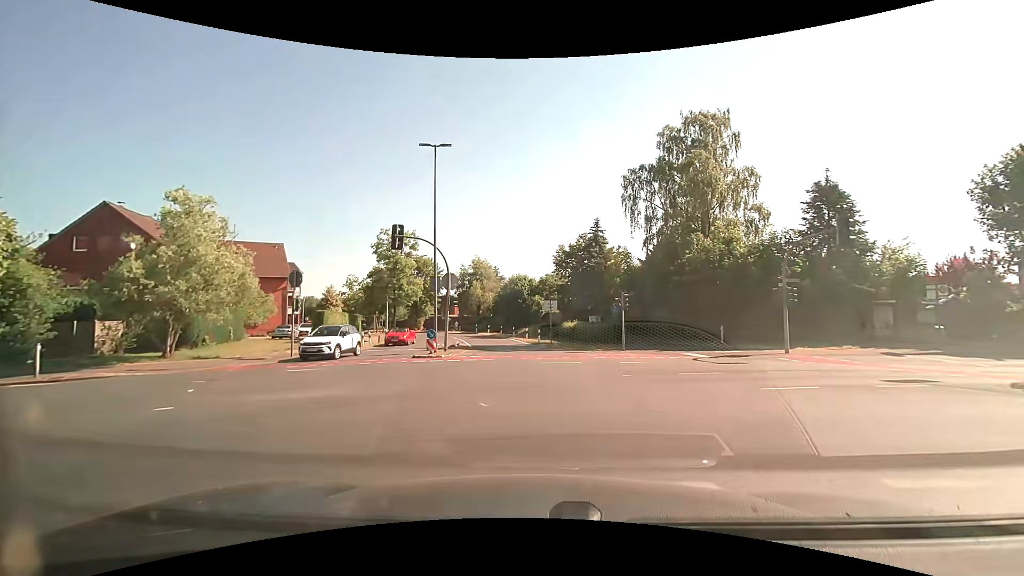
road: tertiary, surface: asphalt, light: Day
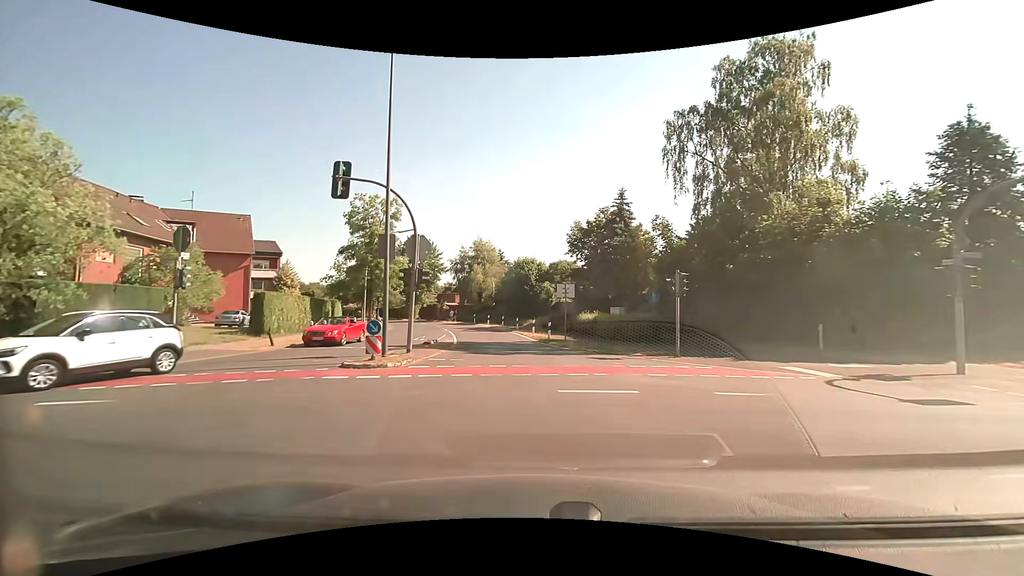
(0.0, +9.4) m; 0°
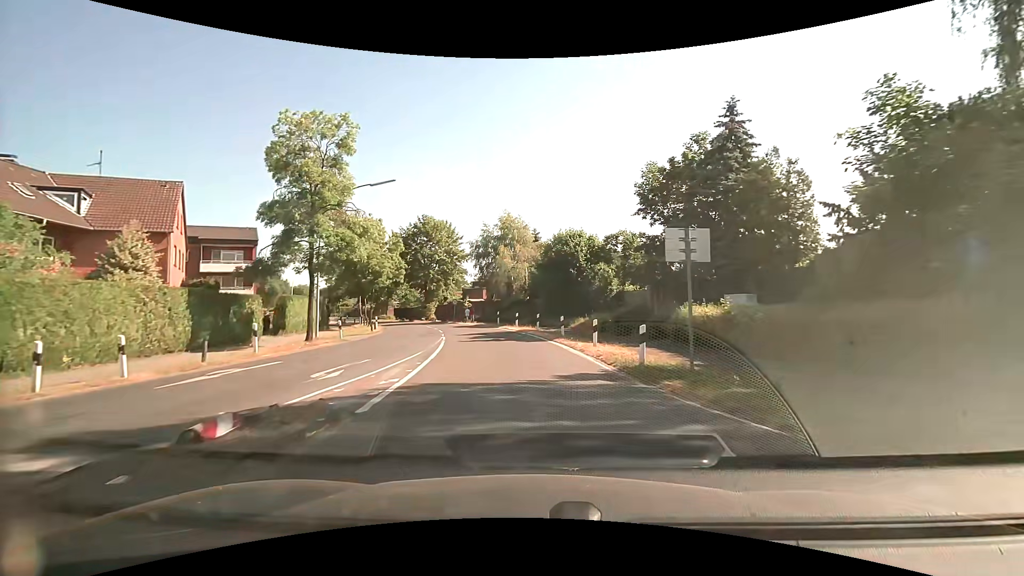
(-0.6, +17.0) m; -5°
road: secondary
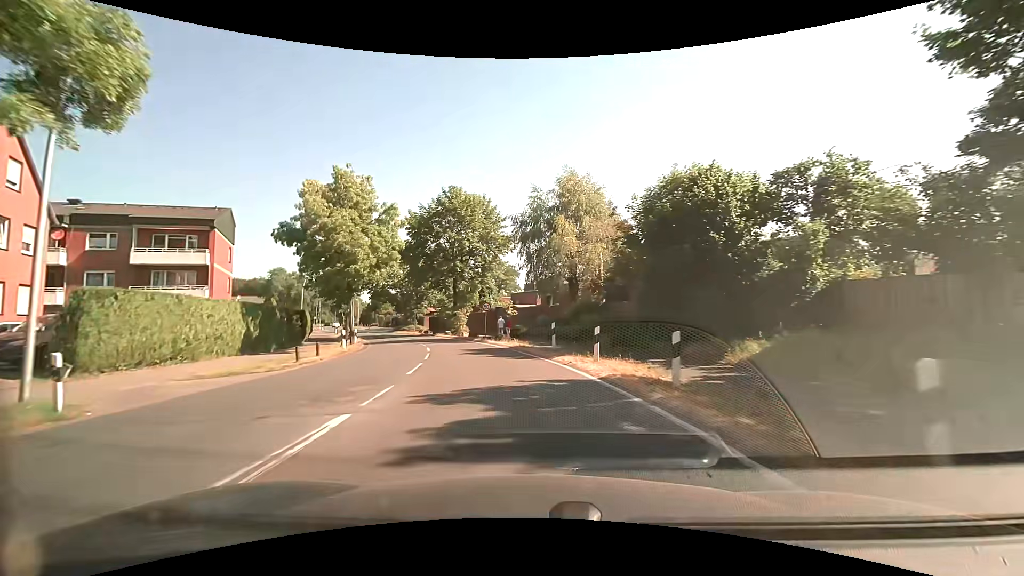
(-0.8, +19.0) m; -6°
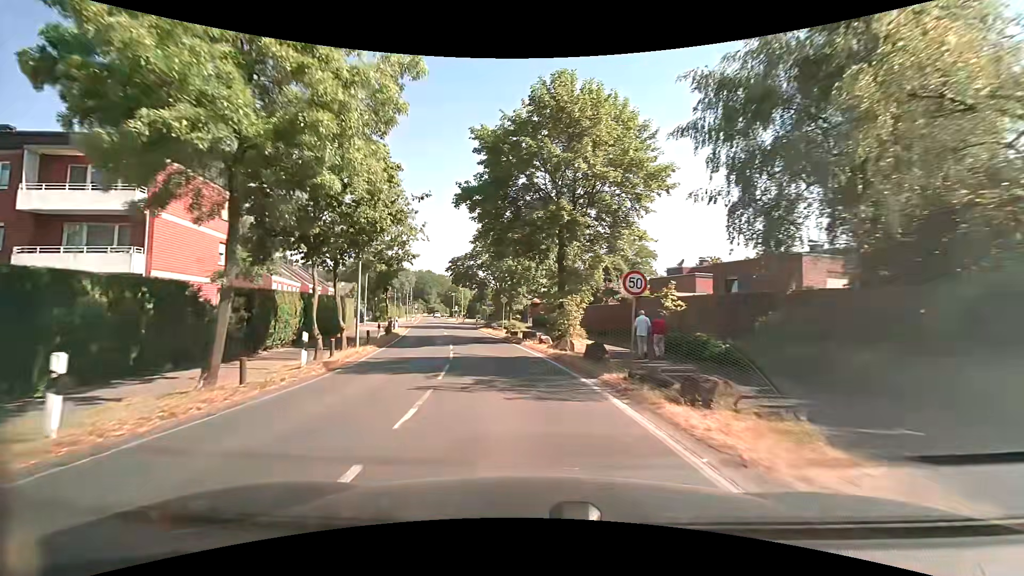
(-2.1, +20.2) m; -13°
